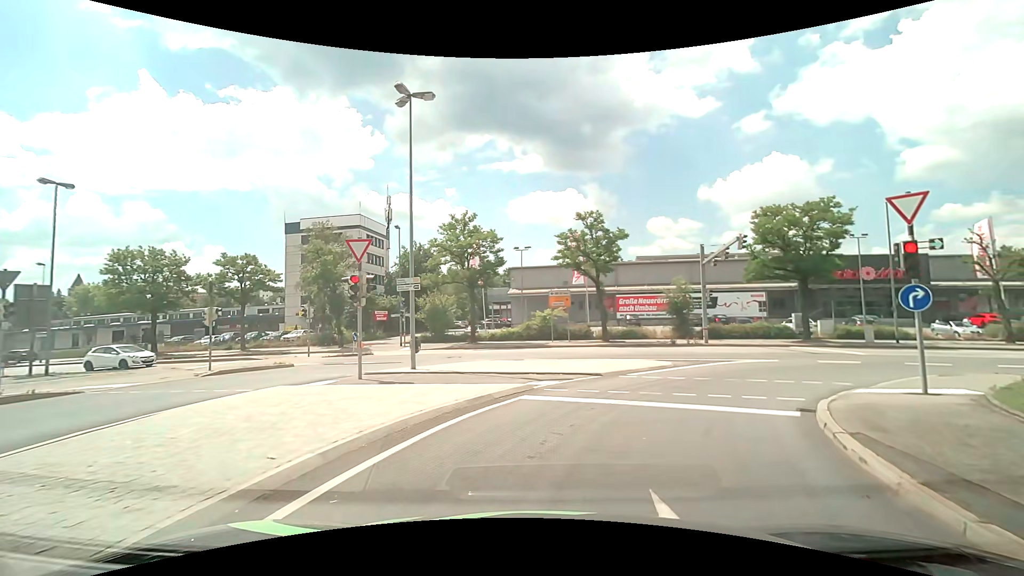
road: primary_link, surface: asphalt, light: Day
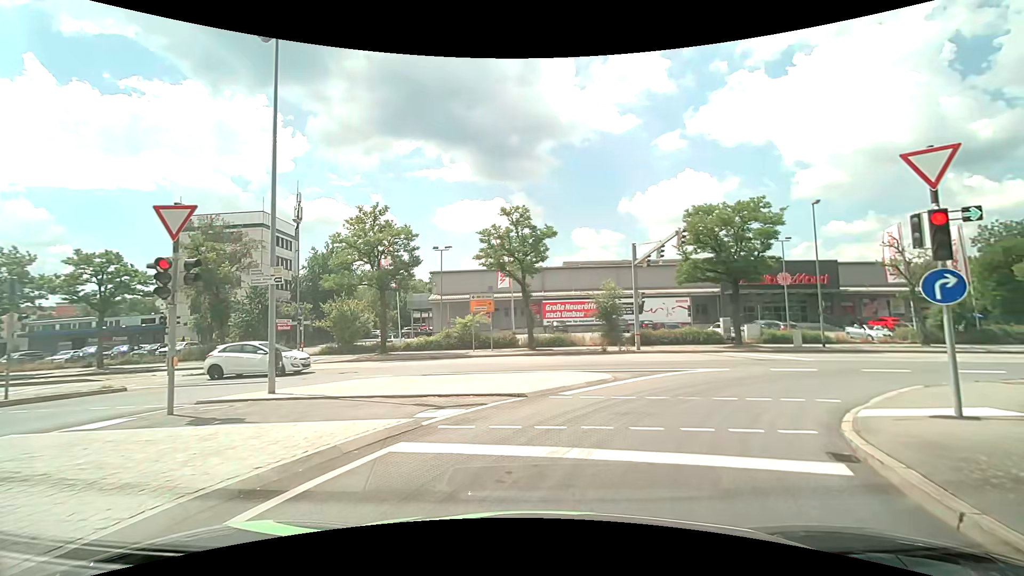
(+0.3, +4.0) m; +7°
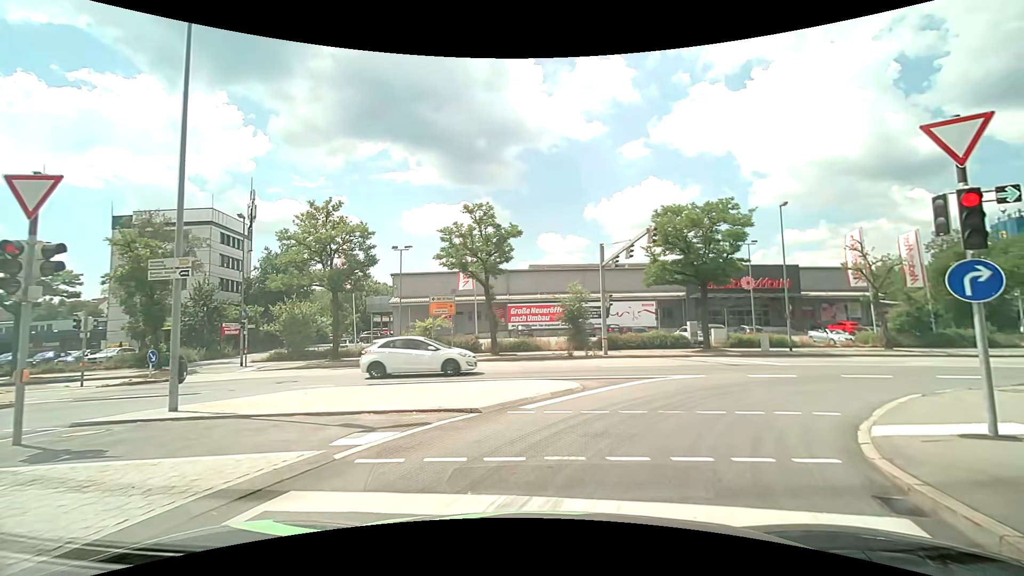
(+0.1, +1.8) m; +5°
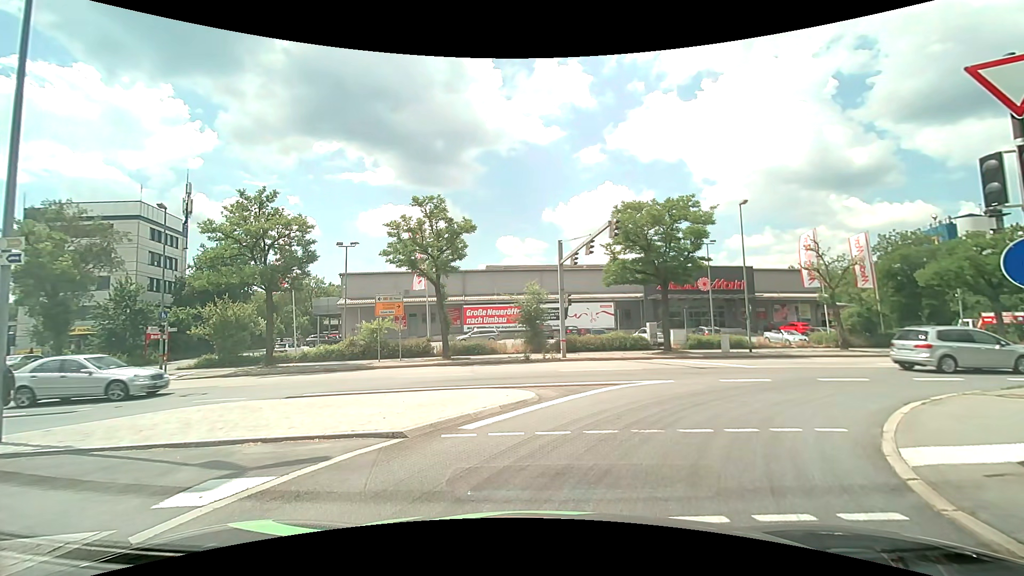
(+0.1, +2.0) m; +3°
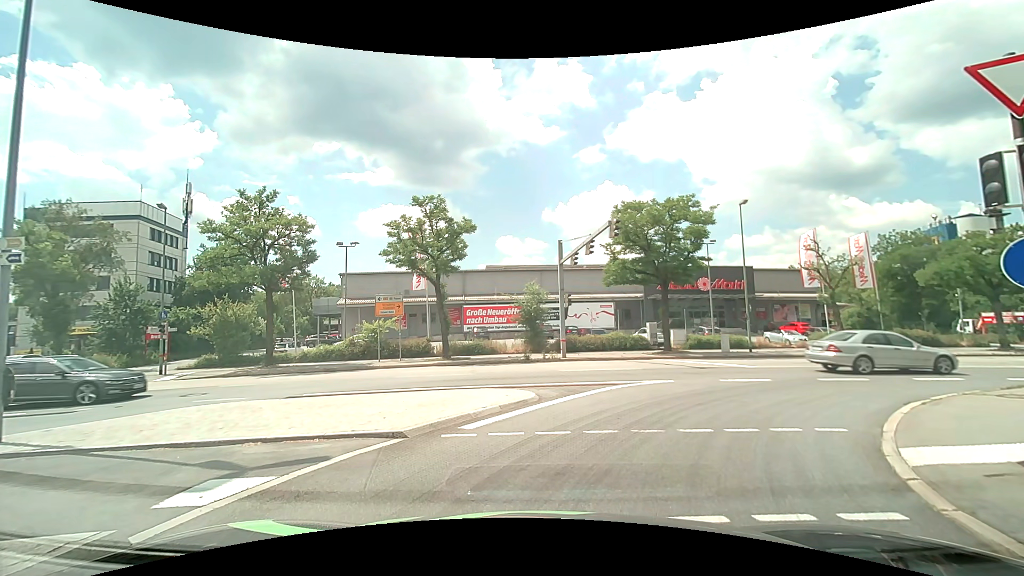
(0.0, 0.0) m; 0°
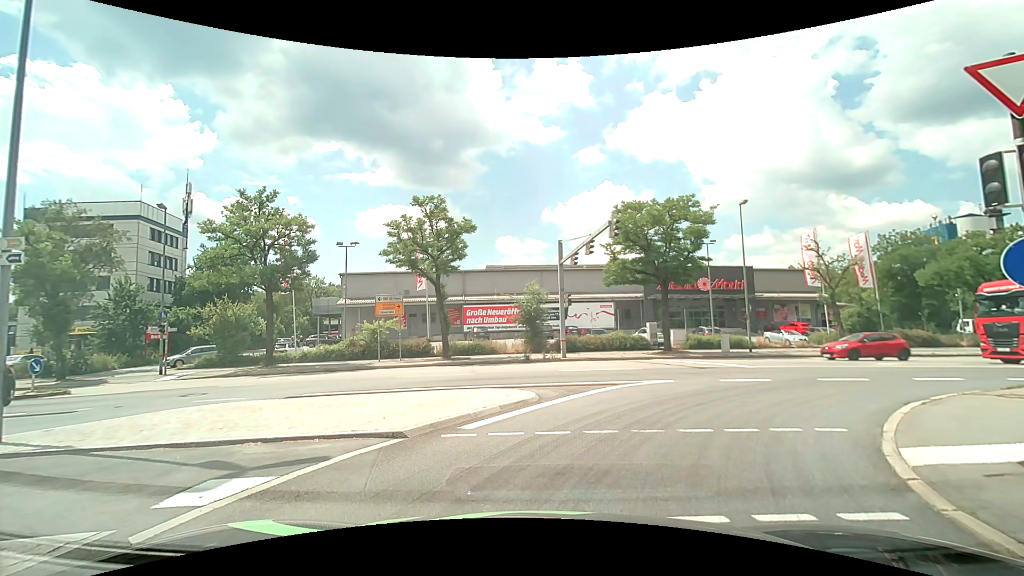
(0.0, 0.0) m; 0°
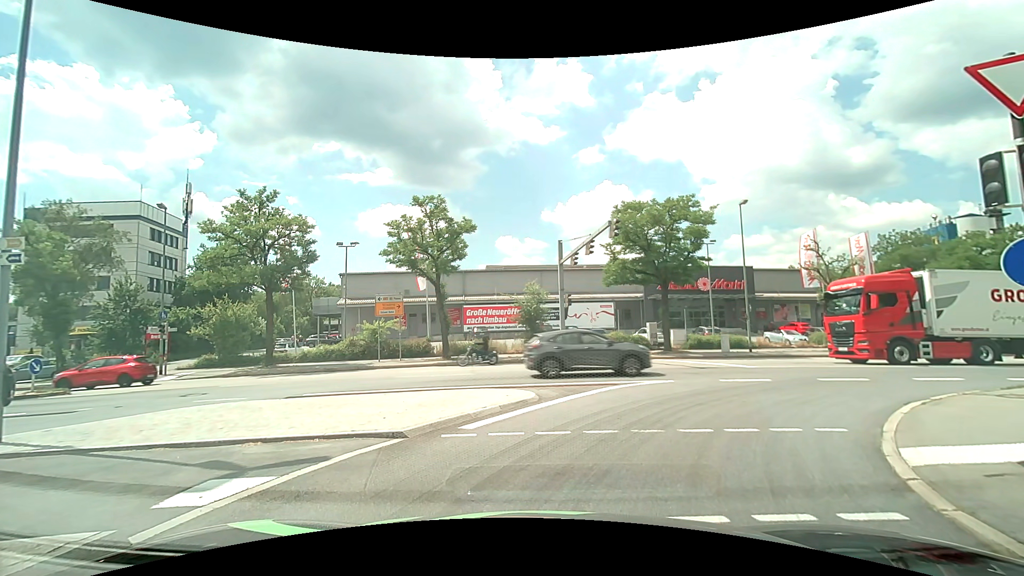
(0.0, 0.0) m; 0°
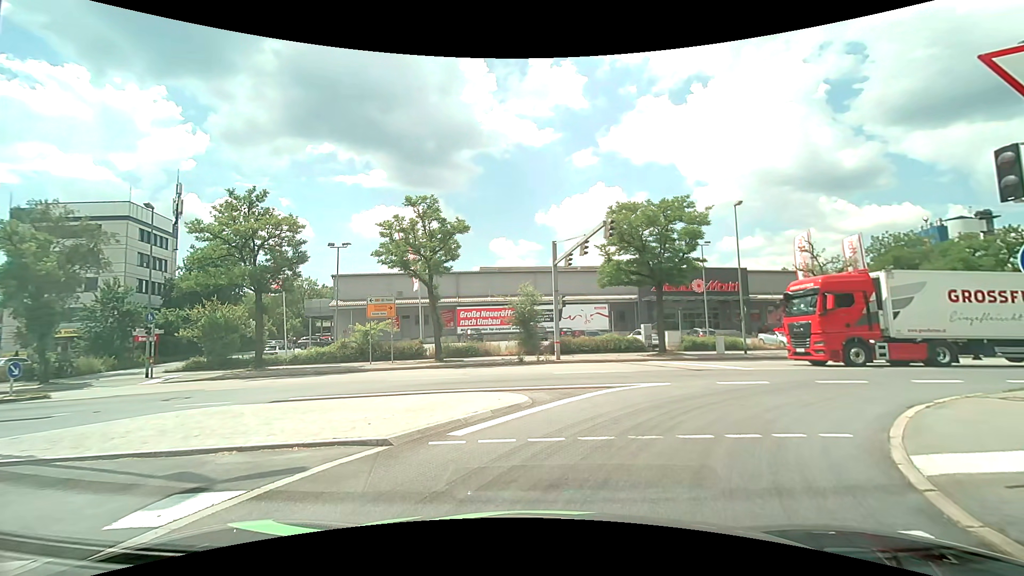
(0.0, +0.3) m; 0°
